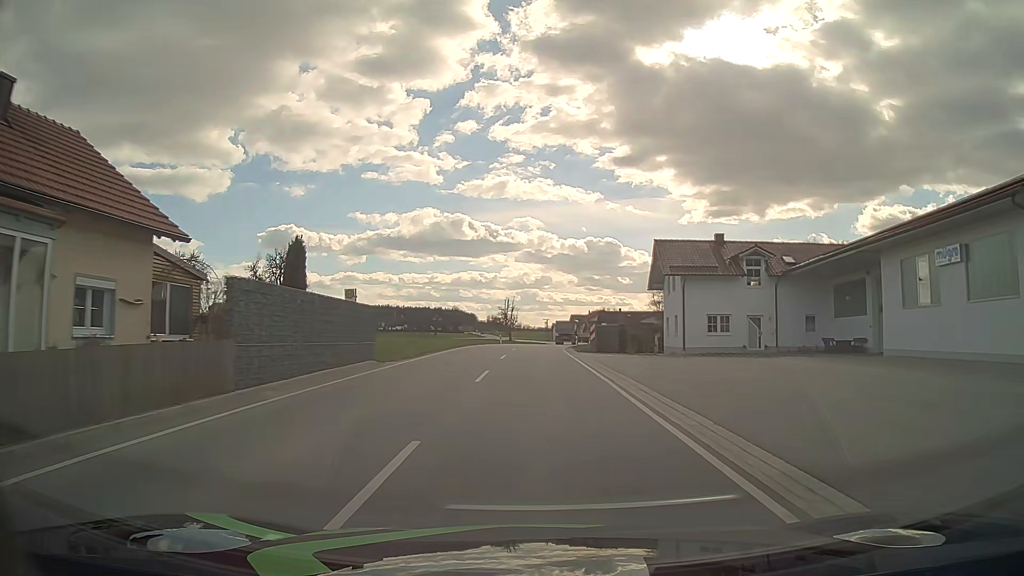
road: tertiary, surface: asphalt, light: Day
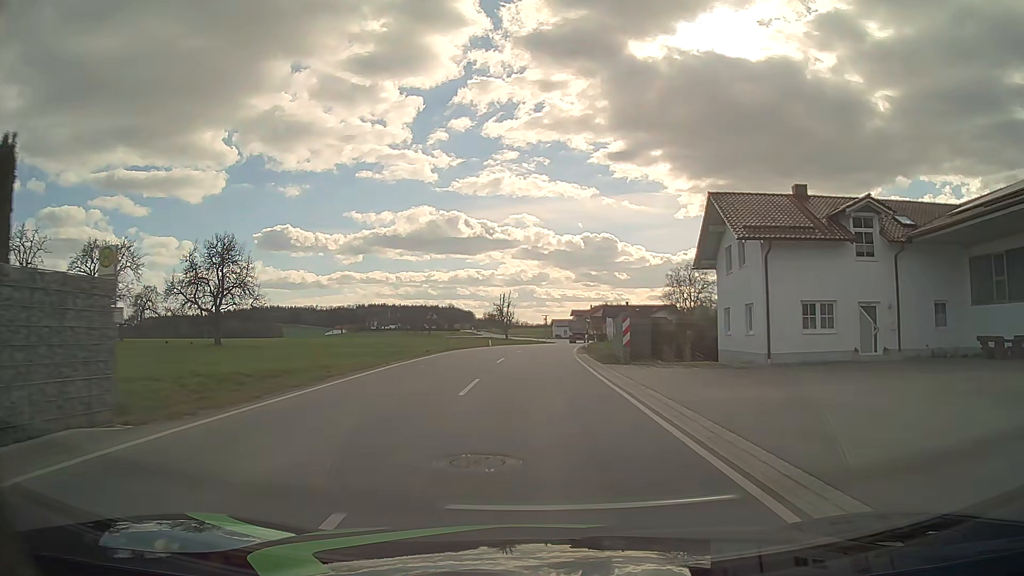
(0.0, +15.0) m; 0°
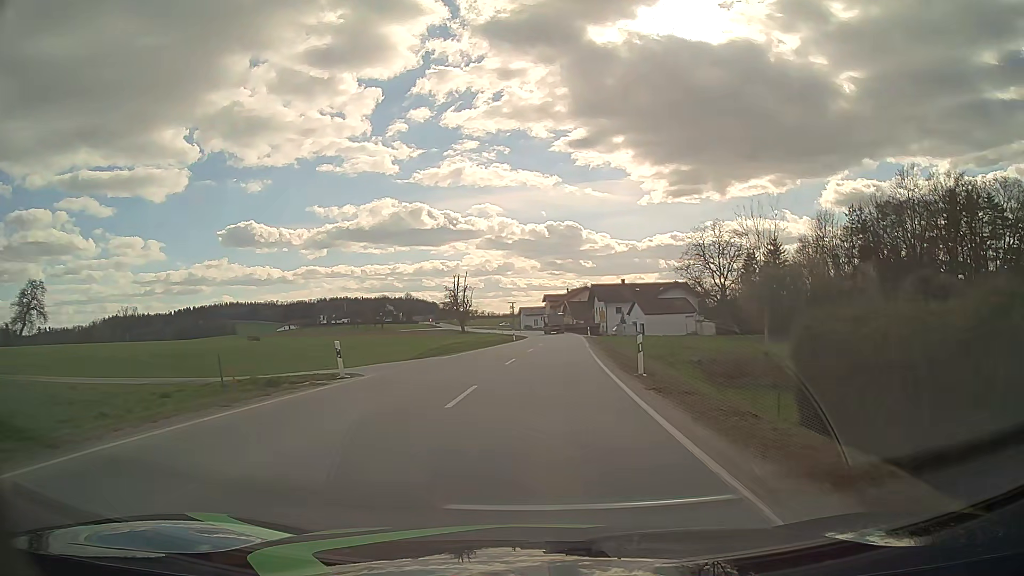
(+0.6, +38.0) m; +3°
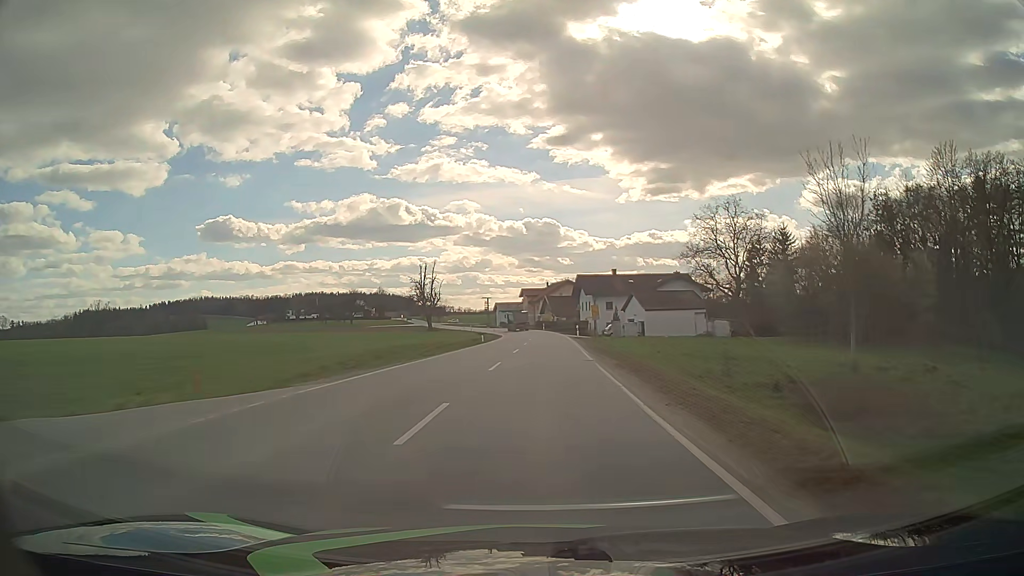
(+0.2, +15.4) m; +2°
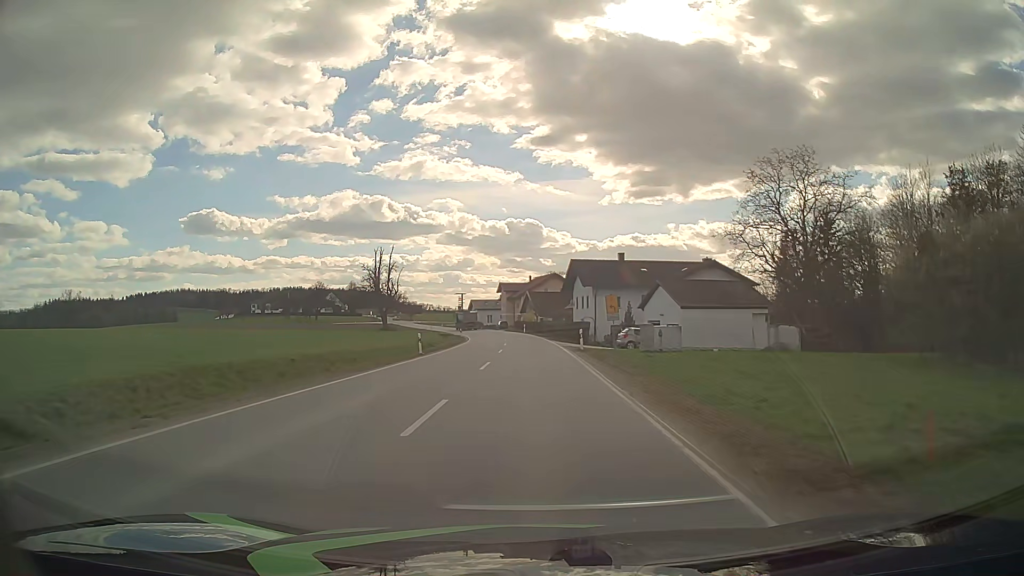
(+0.4, +23.2) m; +1°
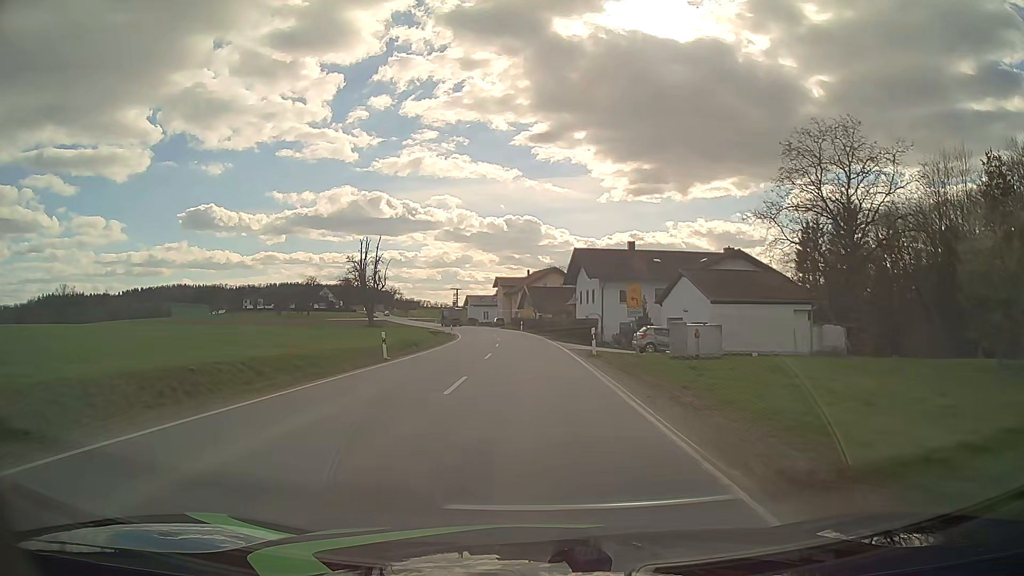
(0.0, +7.7) m; 0°
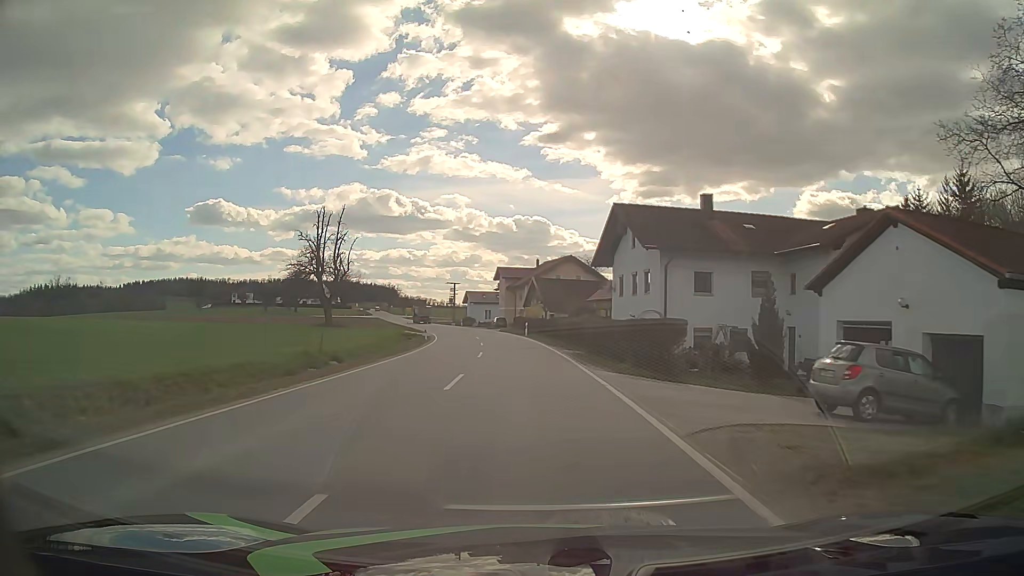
(0.0, +23.1) m; 0°
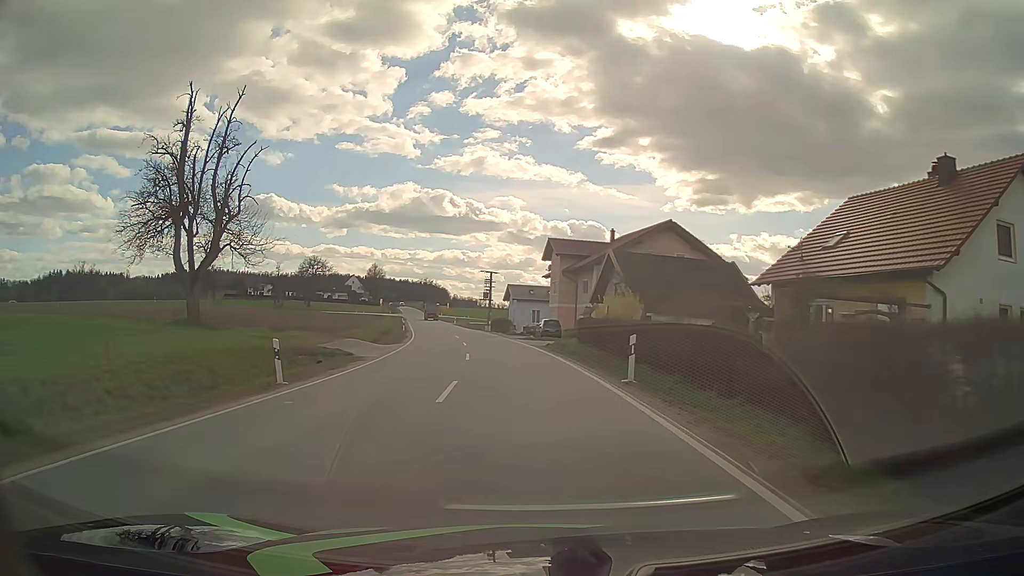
(-1.4, +38.1) m; -4°
(0, +10) (-1, +20) (-1, +30) (-3, +40) (-4, +50) (-6, +60) (-8, +69) (-10, +79) (-12, +89) (-14, +99) m
